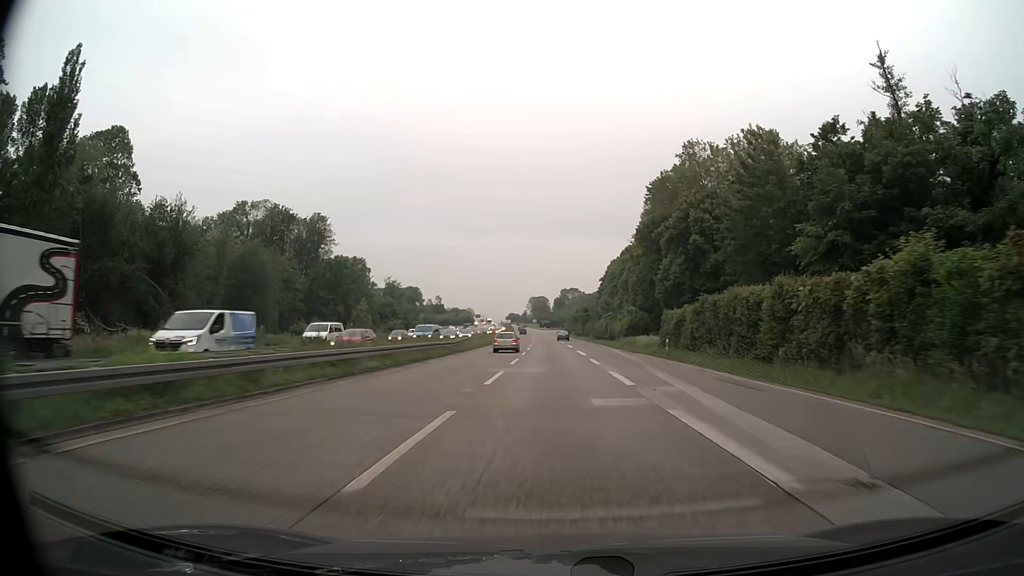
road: trunk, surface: asphalt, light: Day
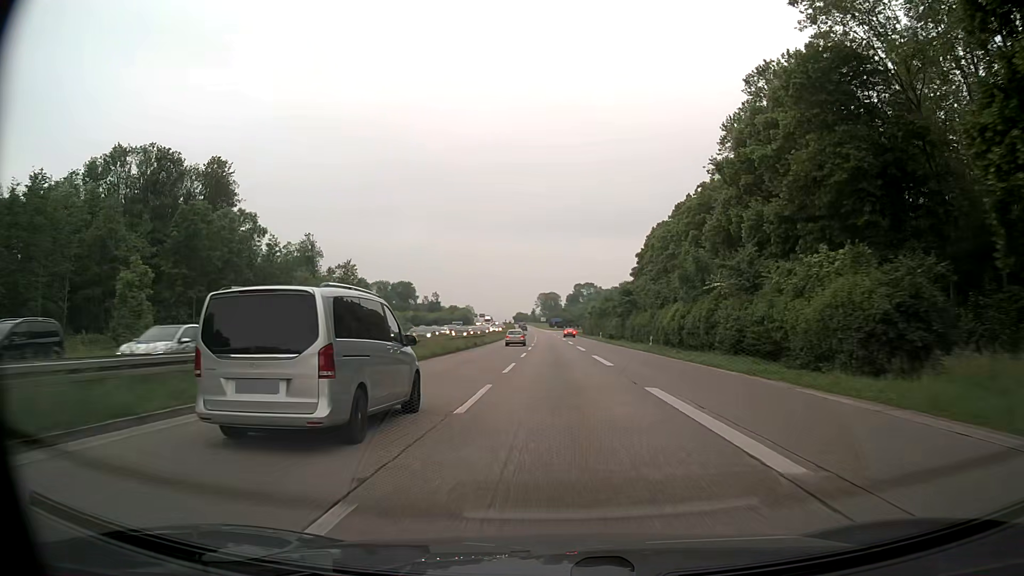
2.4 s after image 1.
(-0.5, +55.3) m; -1°
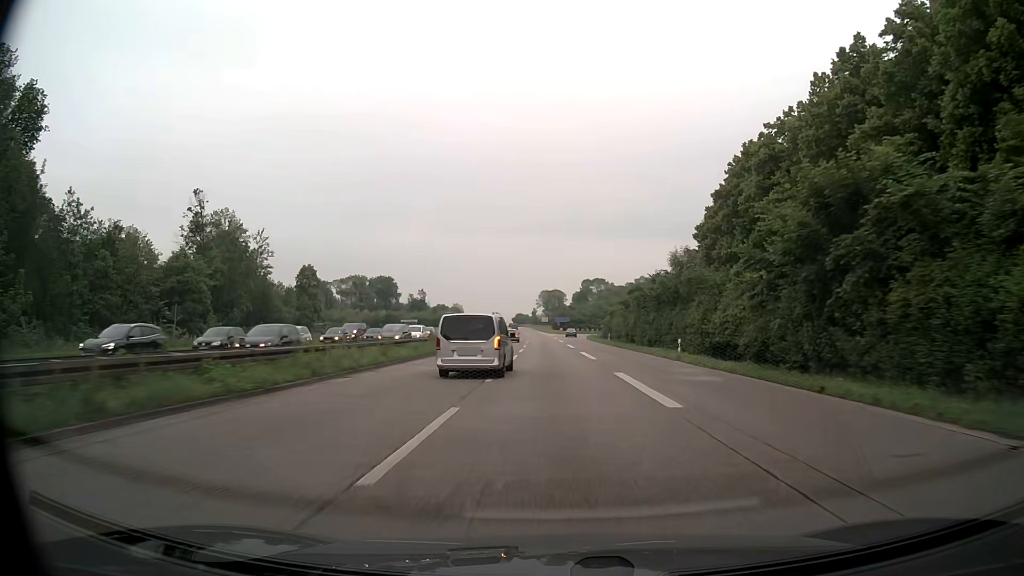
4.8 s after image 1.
(-0.2, +54.4) m; 0°
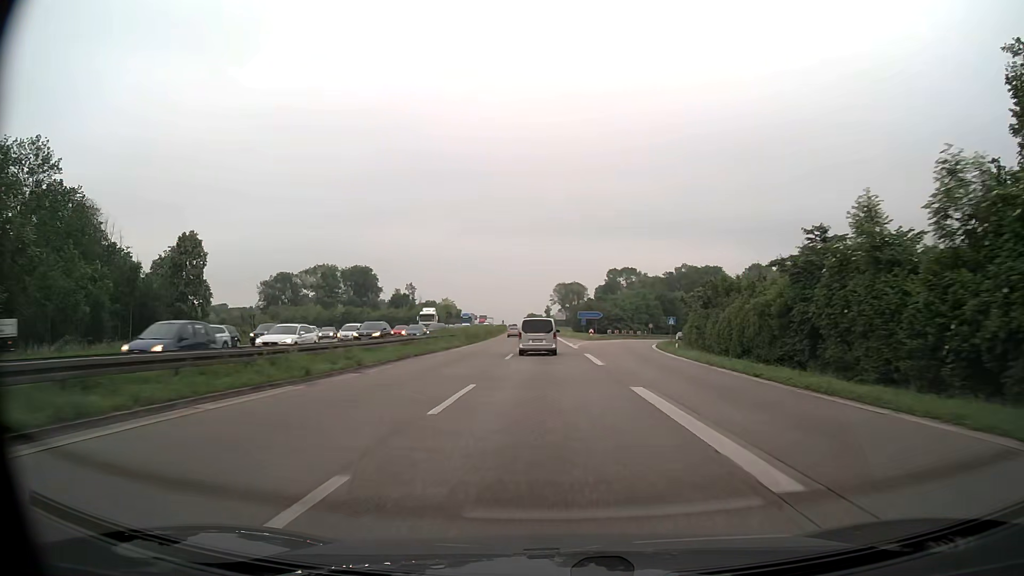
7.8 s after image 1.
(-0.5, +66.8) m; -1°
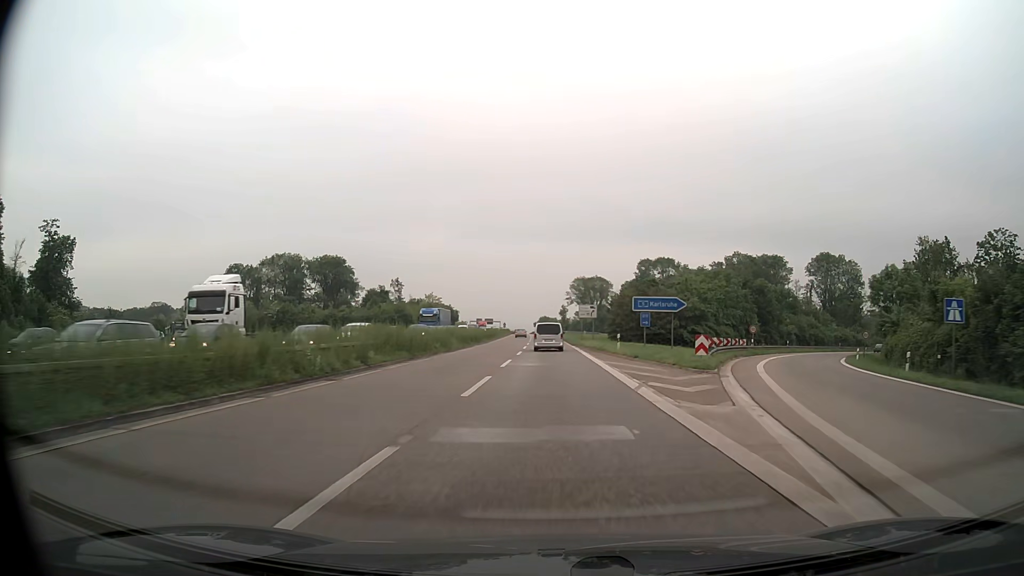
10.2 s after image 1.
(-0.7, +52.9) m; -1°
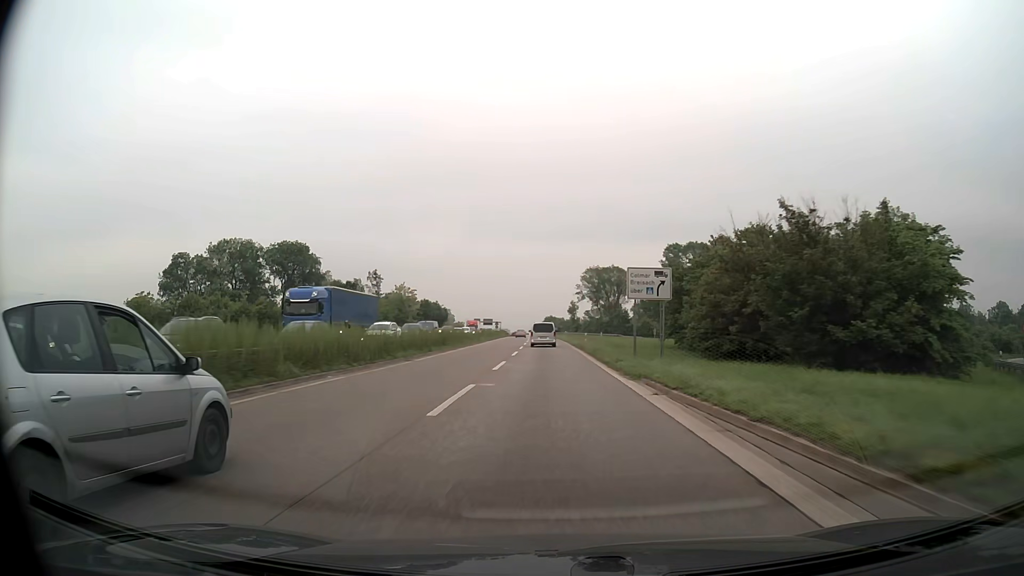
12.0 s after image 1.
(-0.3, +39.3) m; -1°
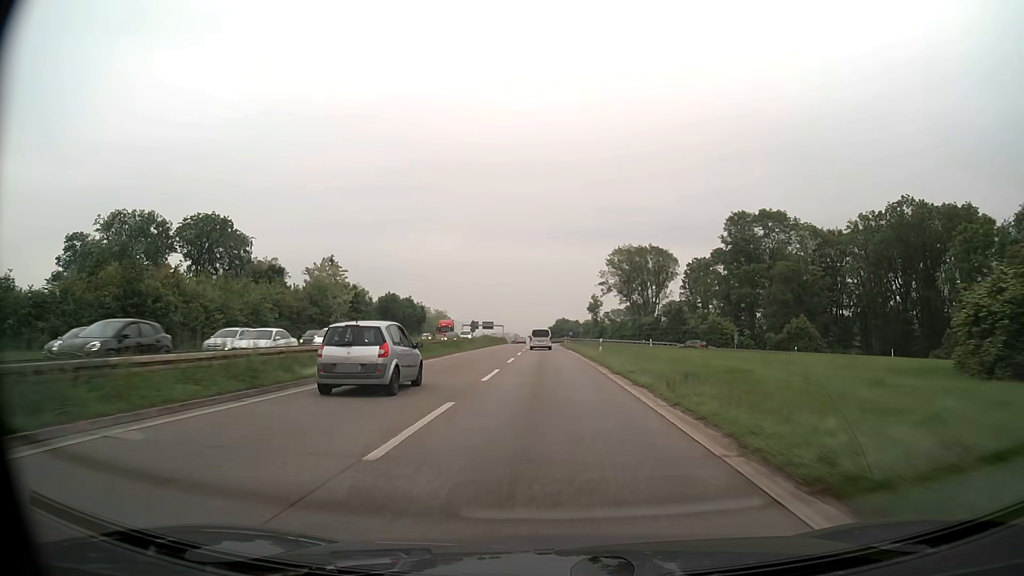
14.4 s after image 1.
(-0.4, +51.8) m; -1°
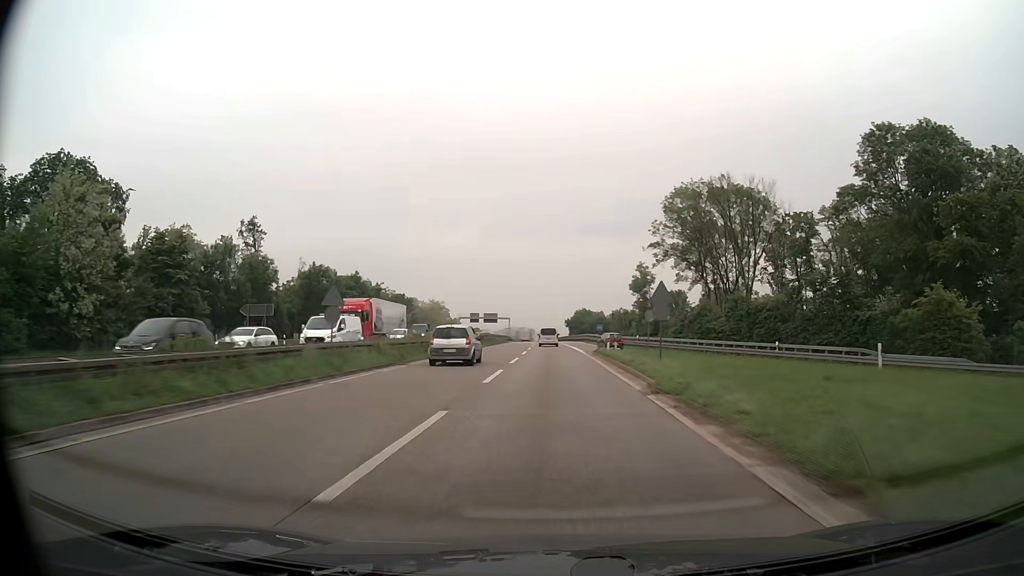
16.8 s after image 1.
(-0.6, +50.9) m; -1°
(0, +10) (0, +20) (0, +30) (0, +40) (0, +50) (-1, +60) (-1, +70) (-1, +80) (-1, +90) (-1, +100) m
